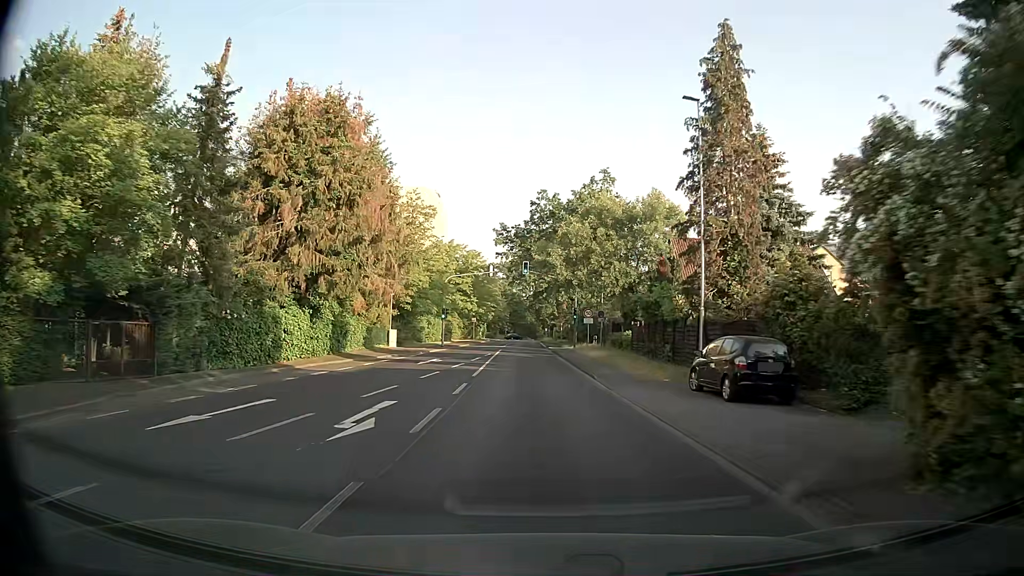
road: secondary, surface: asphalt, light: Day
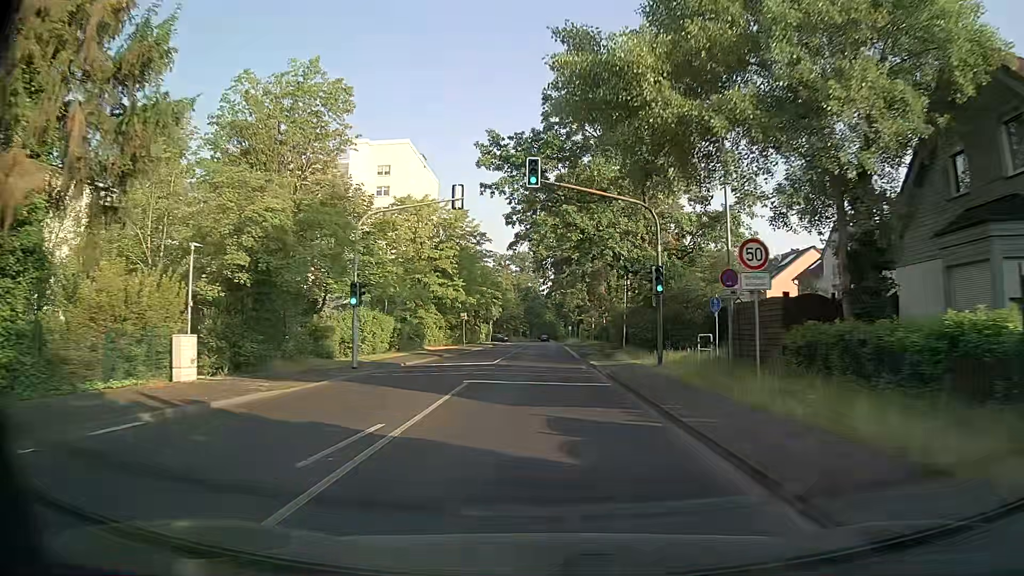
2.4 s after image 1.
(-0.6, +31.6) m; -2°
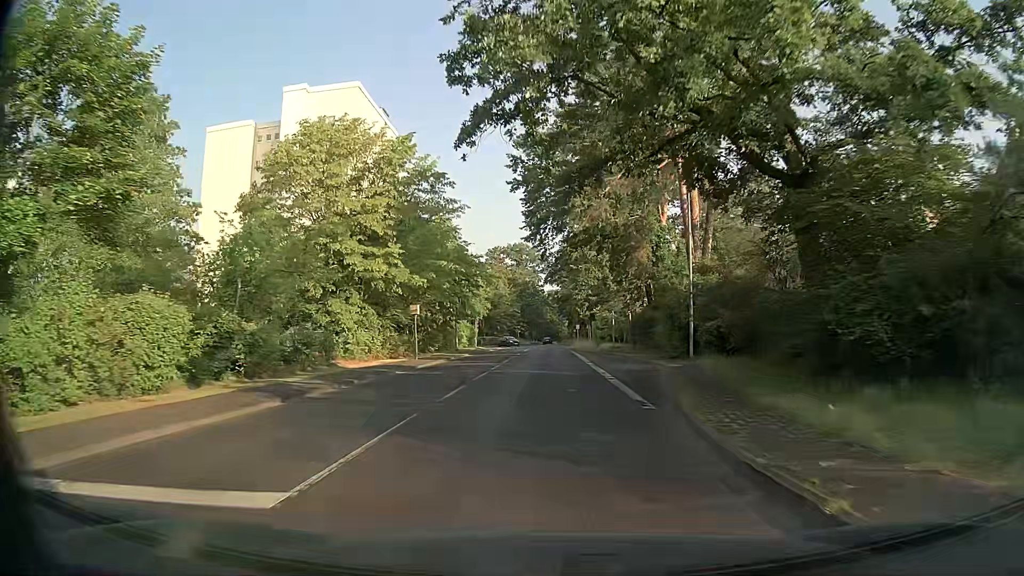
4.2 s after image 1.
(0.0, +23.2) m; 0°
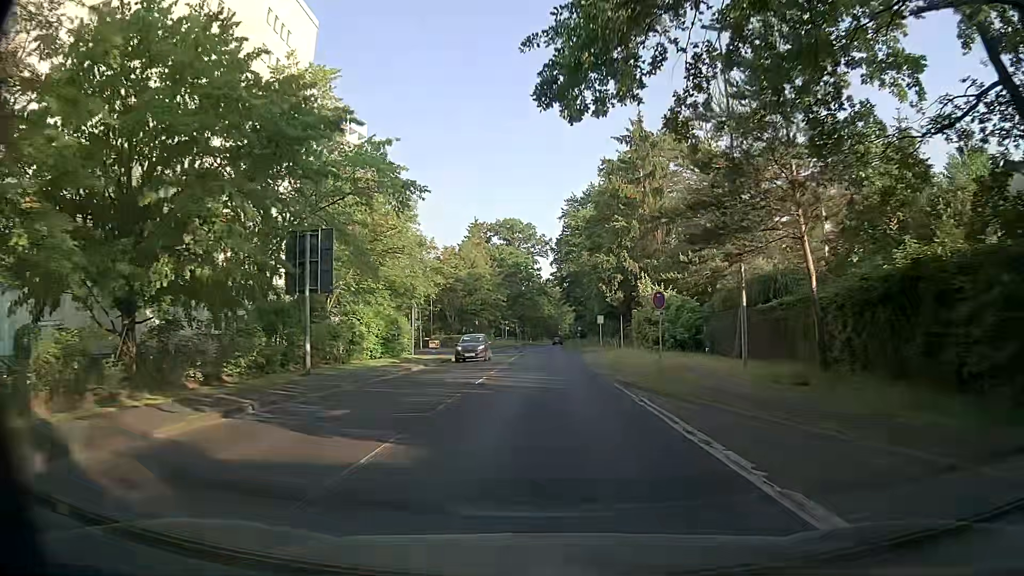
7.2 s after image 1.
(+0.2, +38.2) m; 0°
